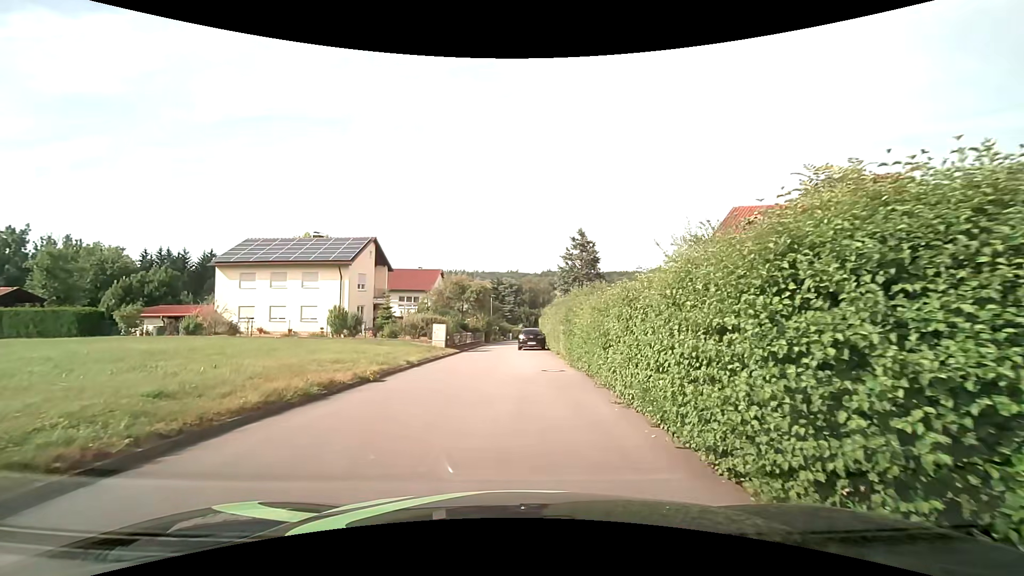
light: Day
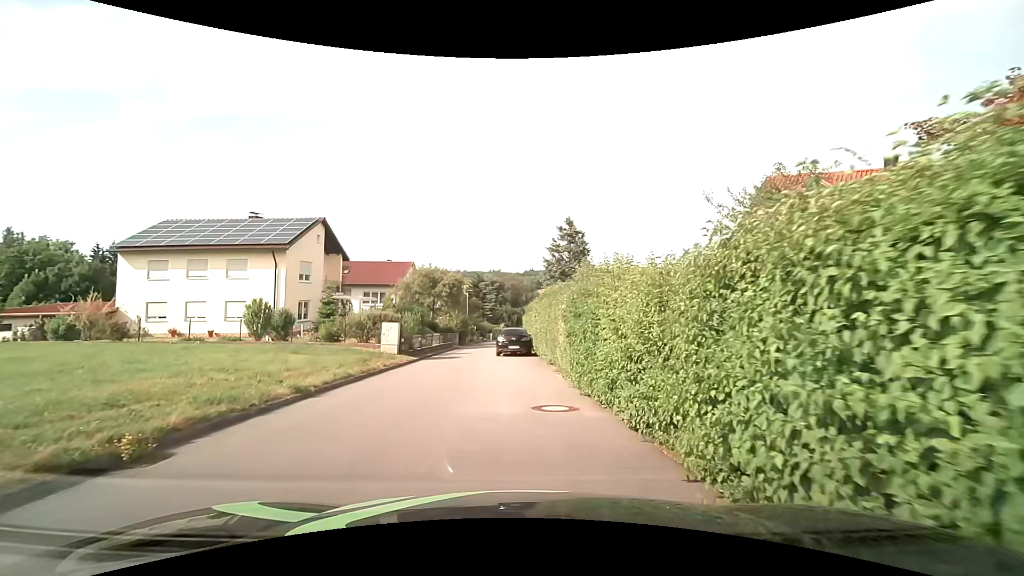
(+0.2, +7.6) m; +2°
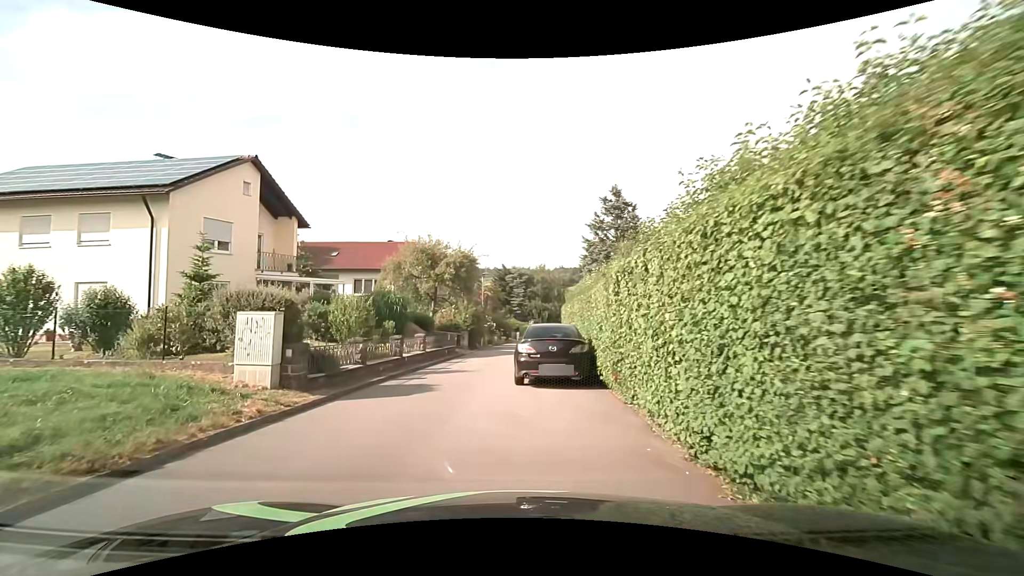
(-0.2, +13.6) m; -3°
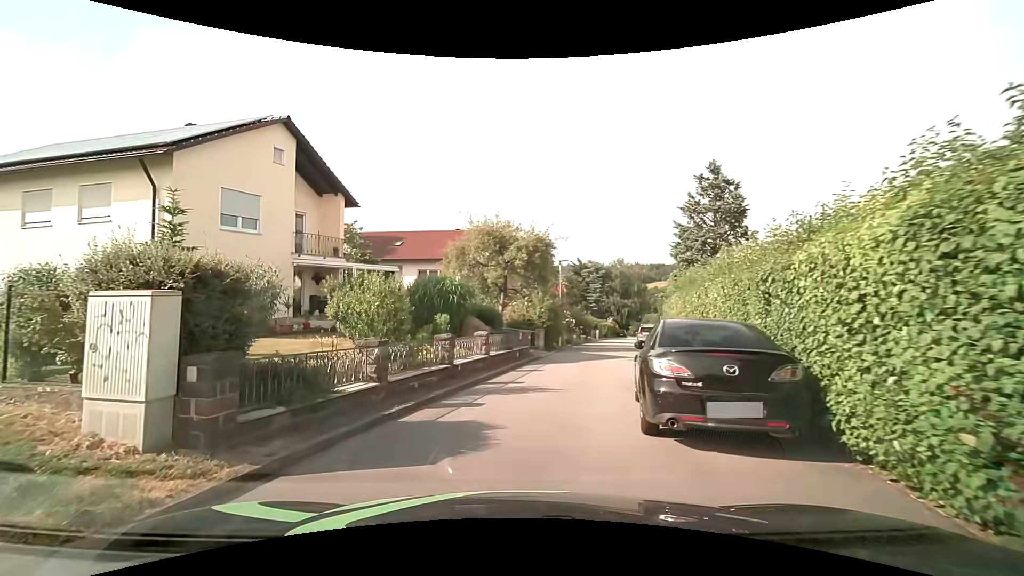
(-0.4, +5.3) m; -8°
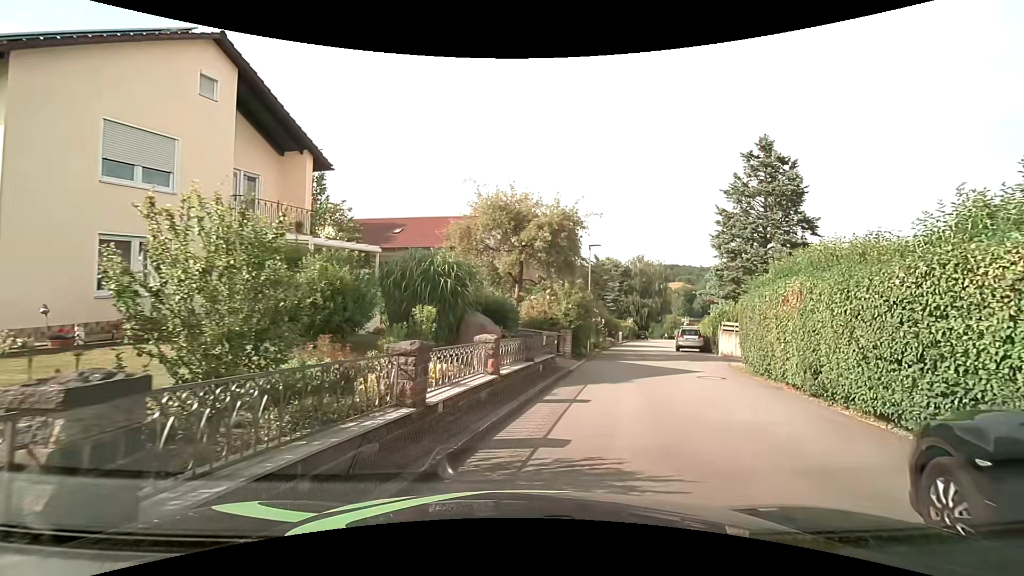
(-0.3, +5.9) m; -2°
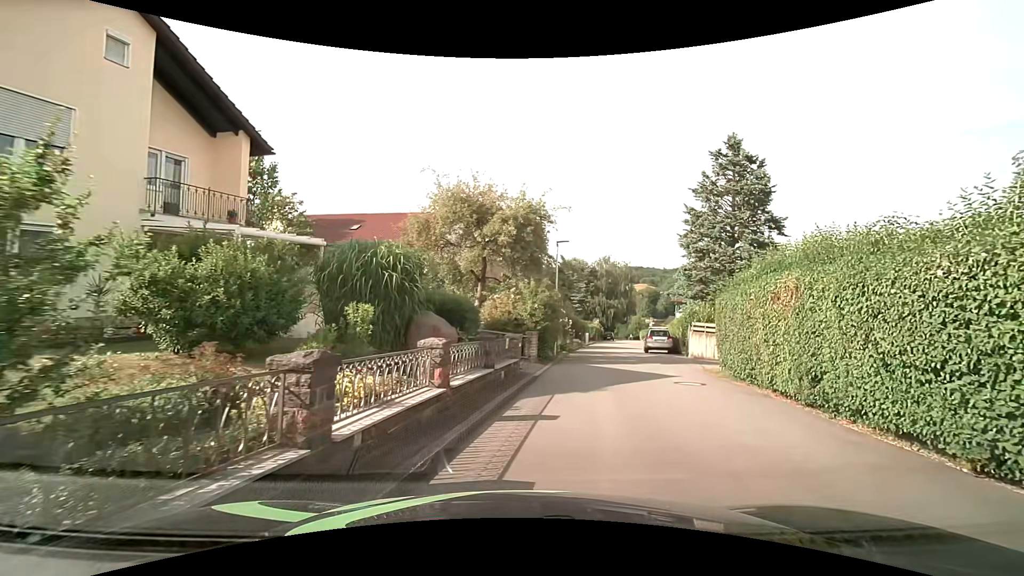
(0.0, +1.6) m; +4°
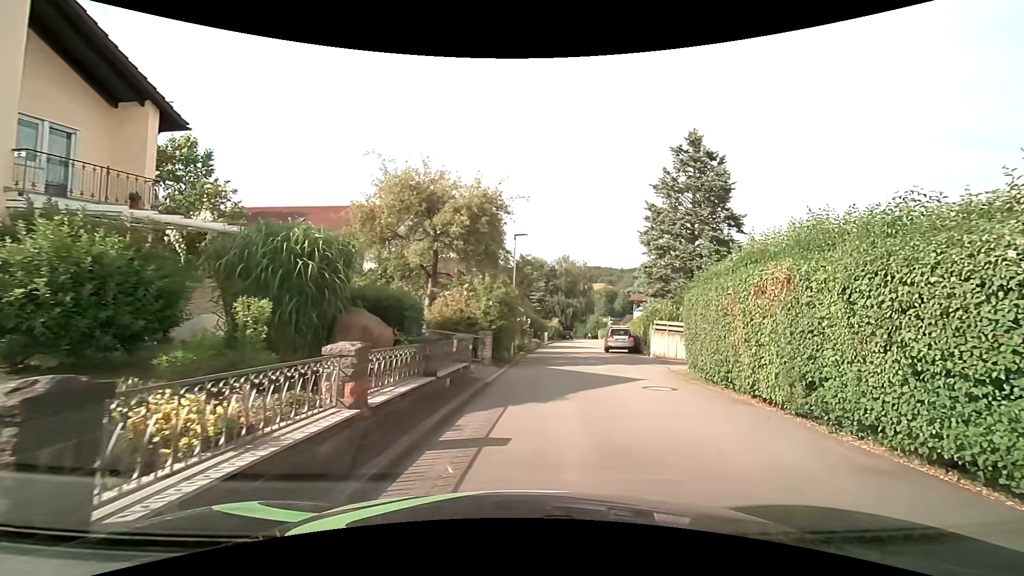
(+0.1, +1.7) m; +4°
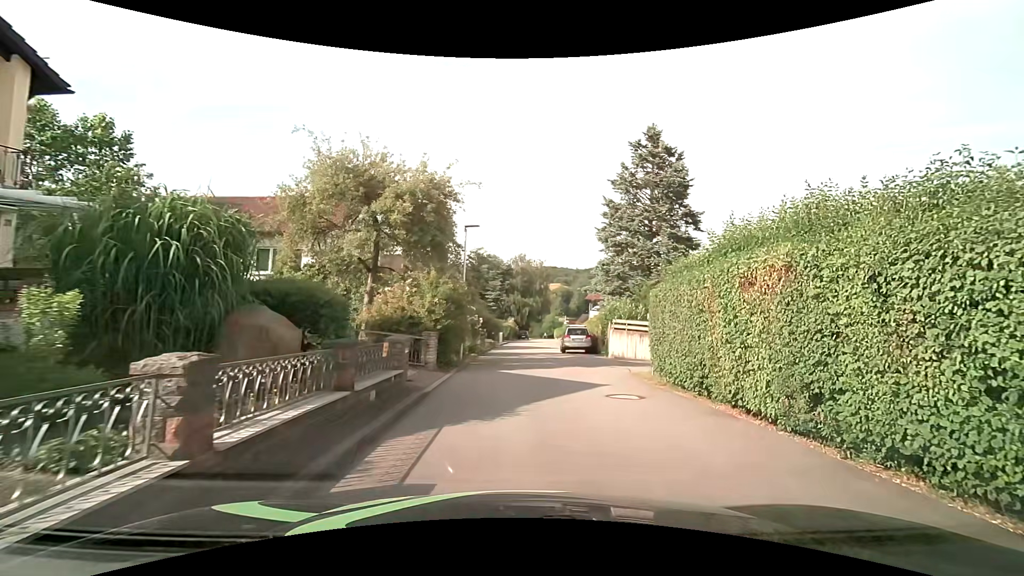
(+0.1, +1.7) m; +5°
